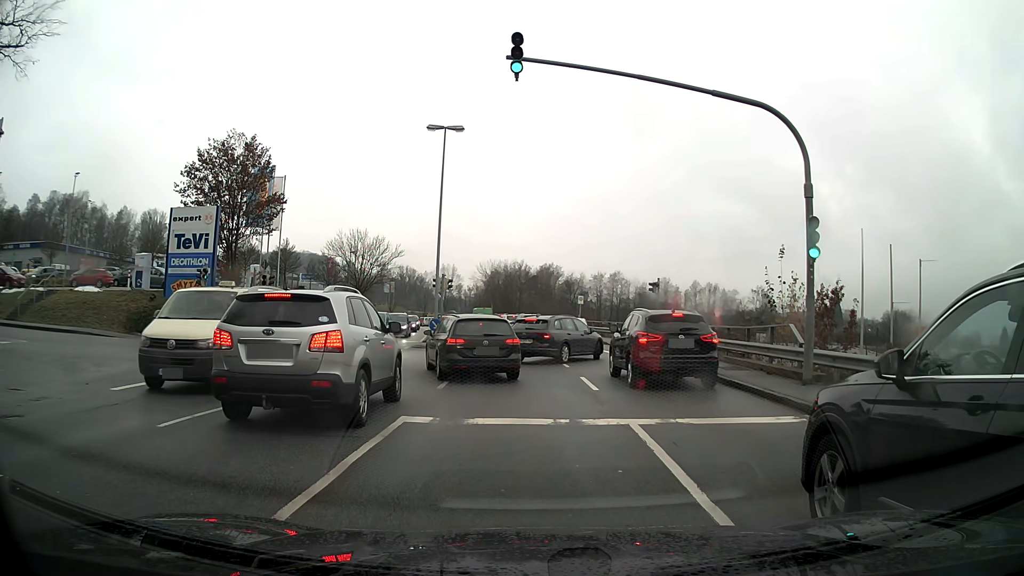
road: tertiary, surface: asphalt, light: Day
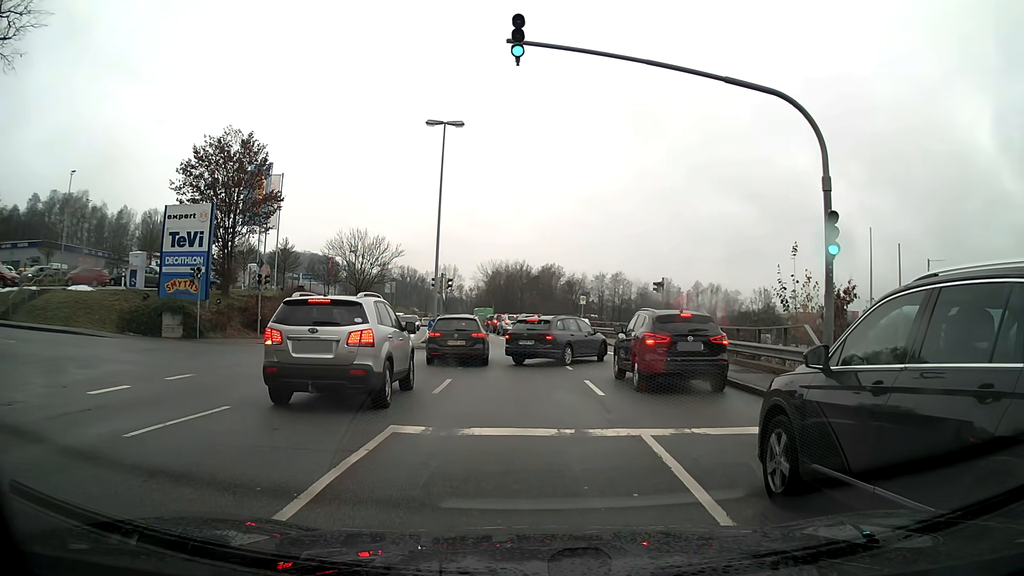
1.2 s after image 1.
(0.0, +0.9) m; 0°
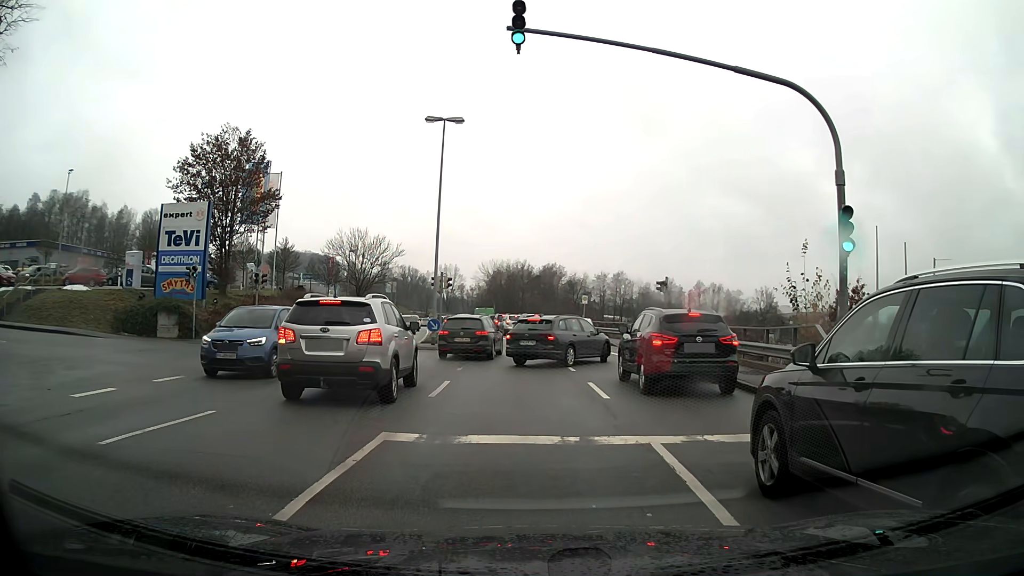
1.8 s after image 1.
(0.0, +0.6) m; 0°
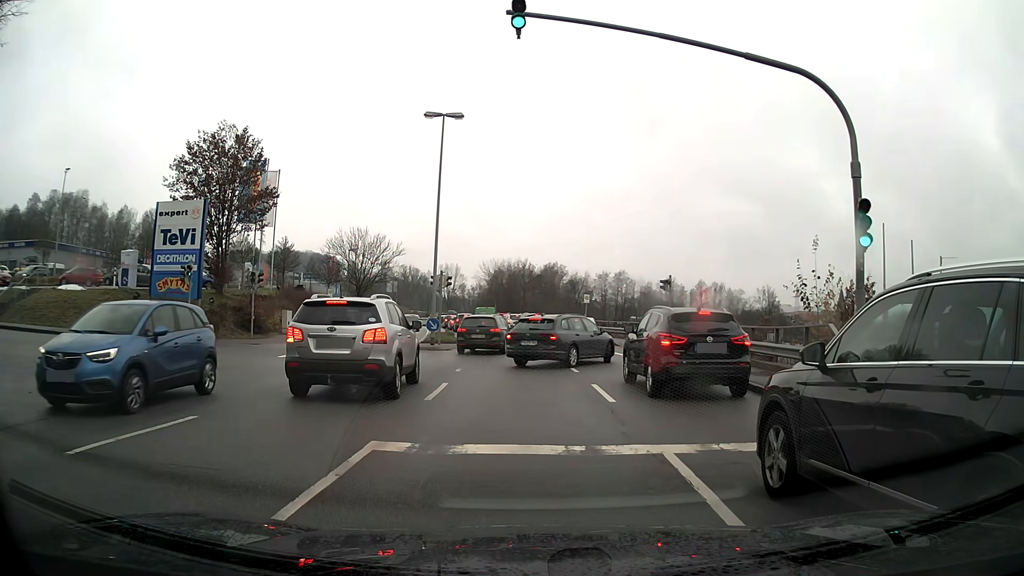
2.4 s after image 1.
(0.0, +0.6) m; 0°
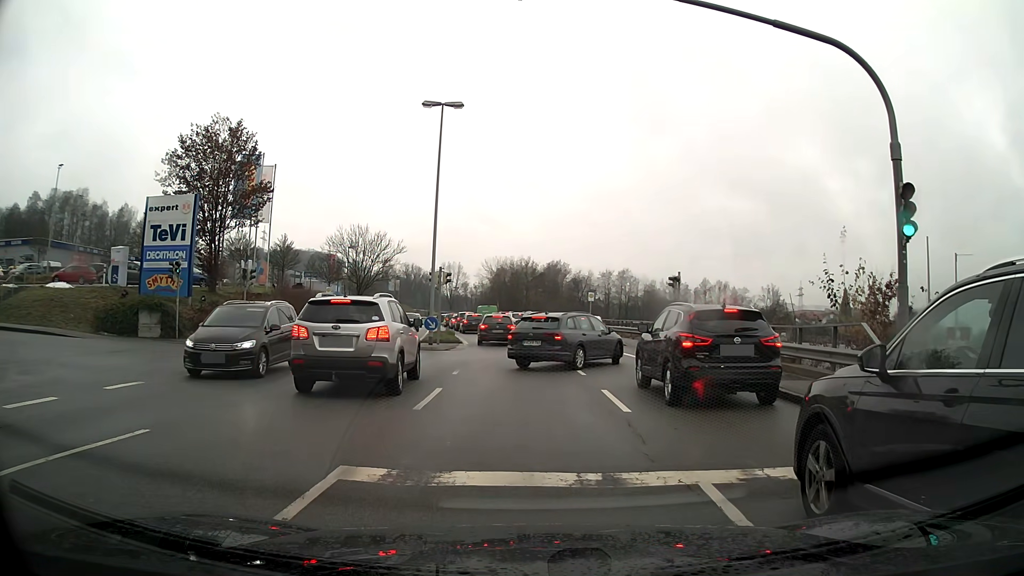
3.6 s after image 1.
(0.0, +1.4) m; 0°
